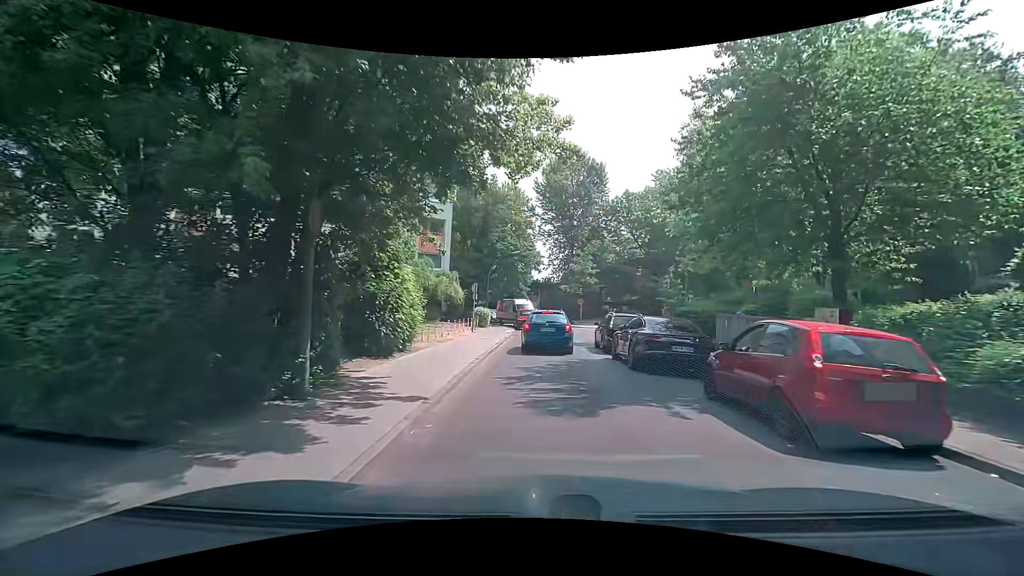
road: residential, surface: asphalt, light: Day
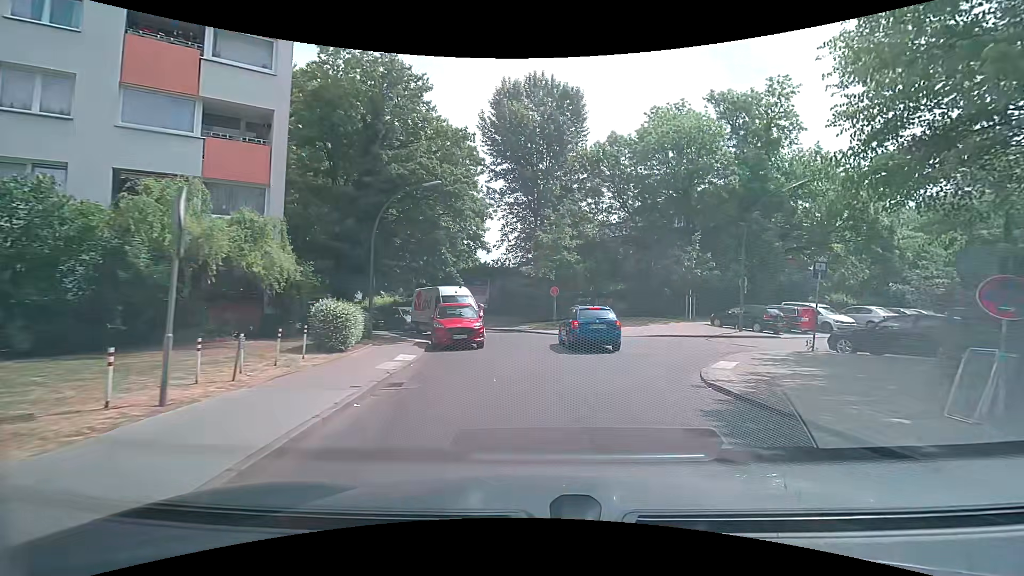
(+1.1, +21.6) m; +6°
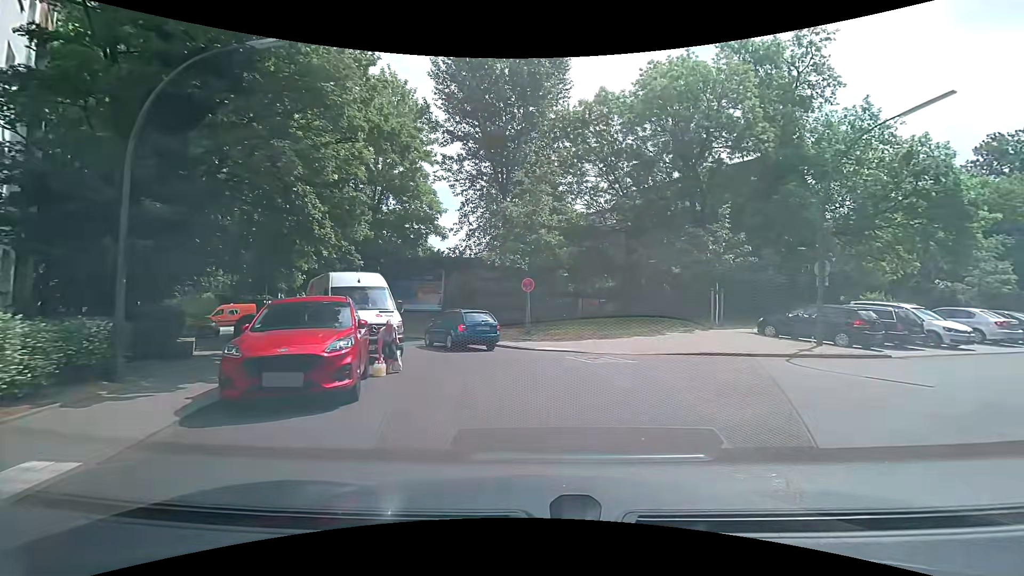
(+0.5, +10.2) m; +3°
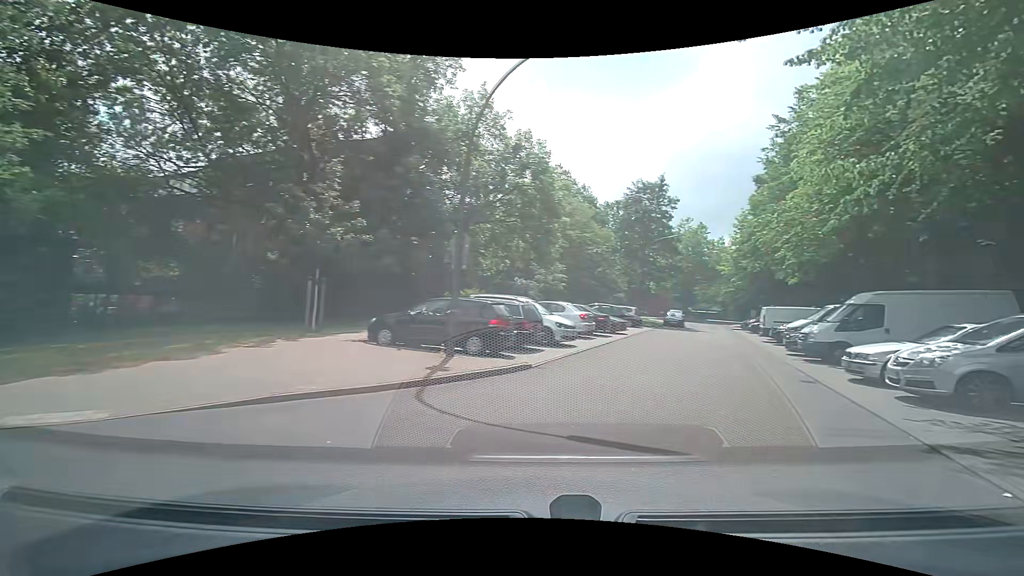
(+1.9, +8.0) m; +44°
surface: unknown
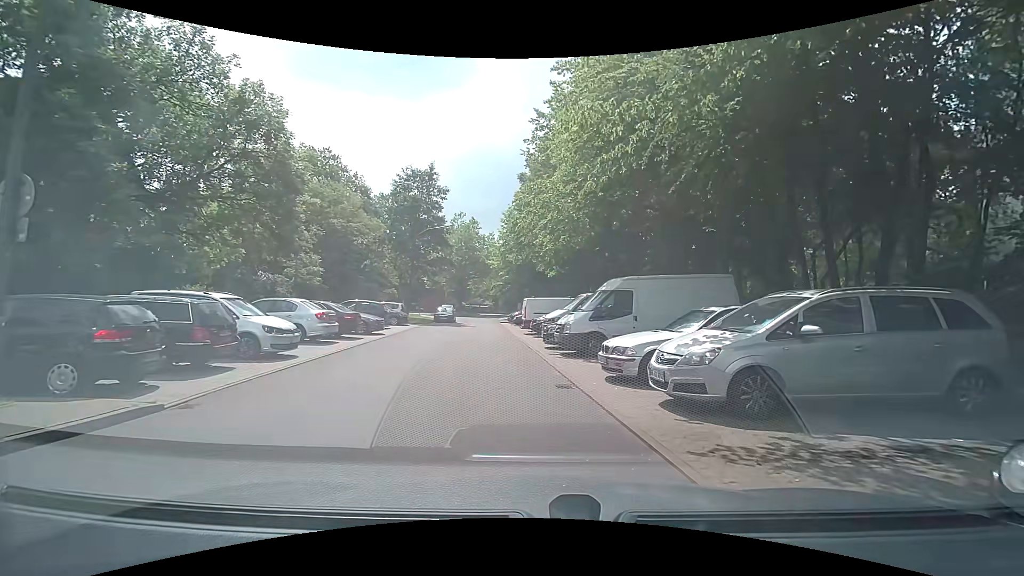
(+1.0, +3.9) m; +23°
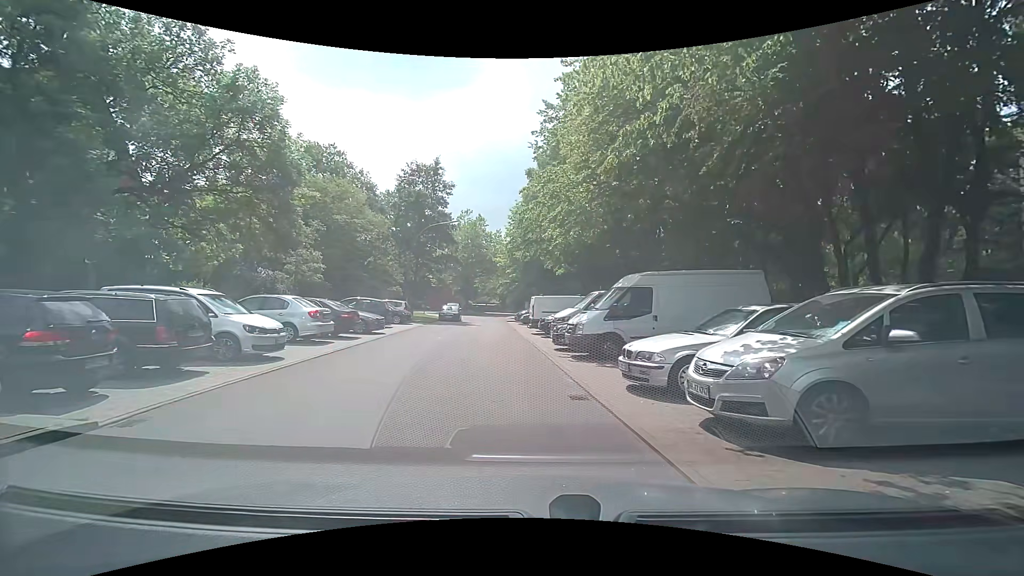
(0.0, +1.2) m; -1°
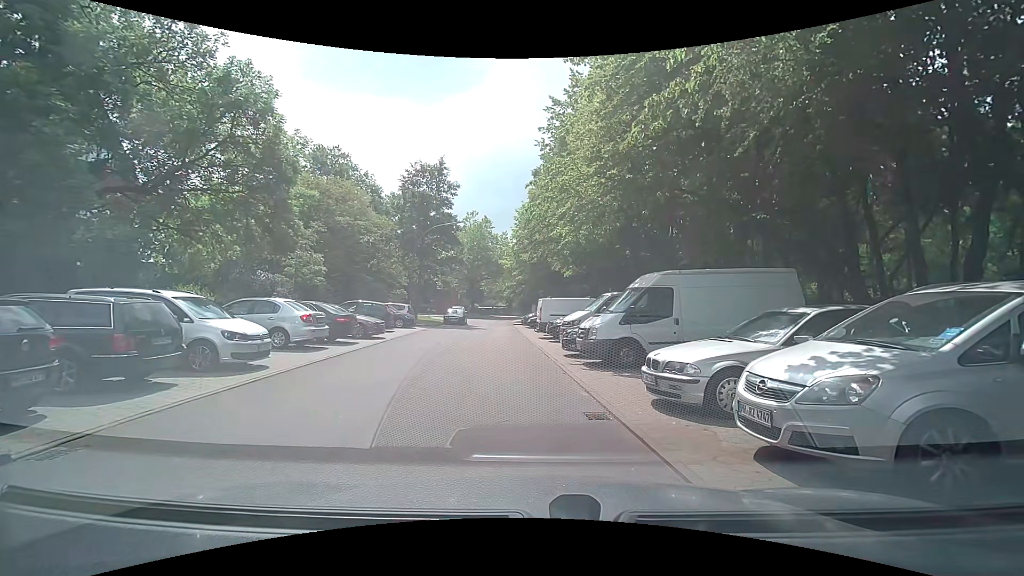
(0.0, +1.1) m; +1°
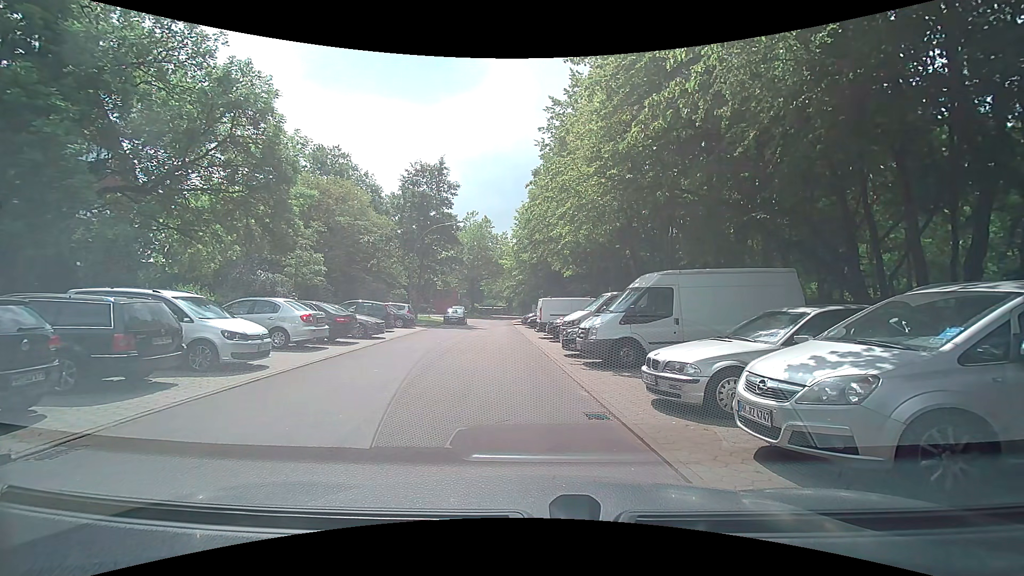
(0.0, 0.0) m; 0°
